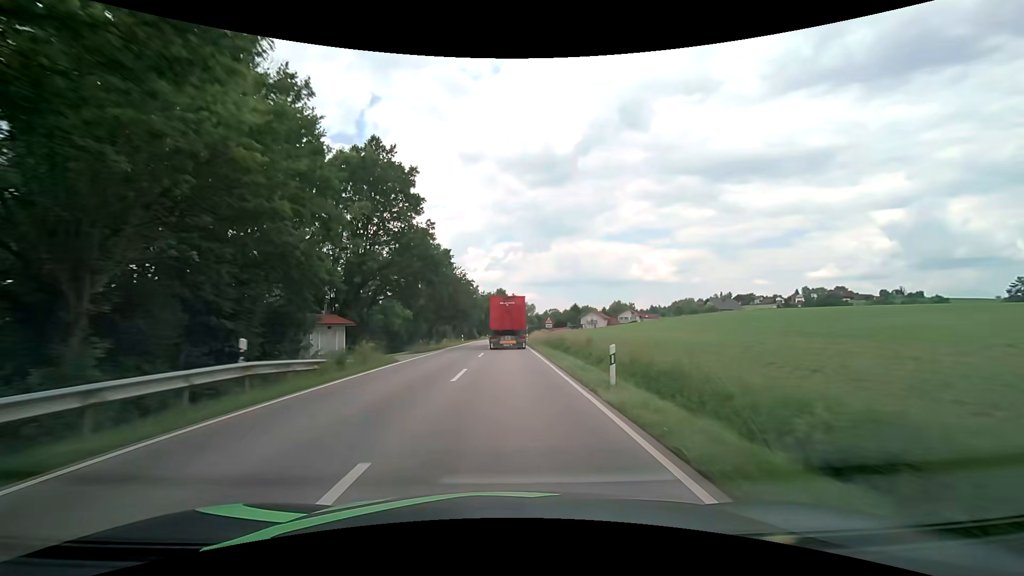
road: secondary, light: Day
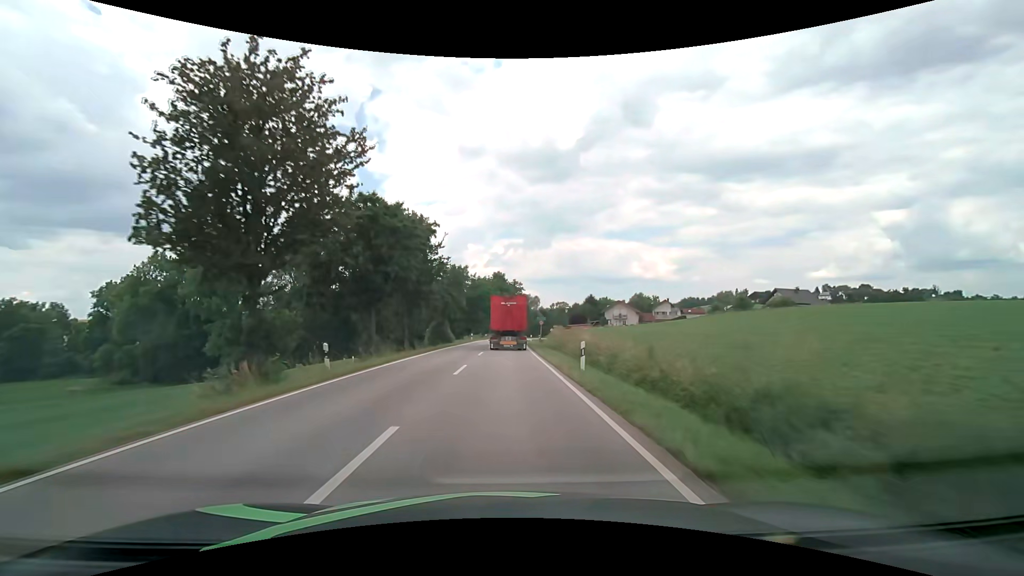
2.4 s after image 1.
(0.0, +46.1) m; 0°
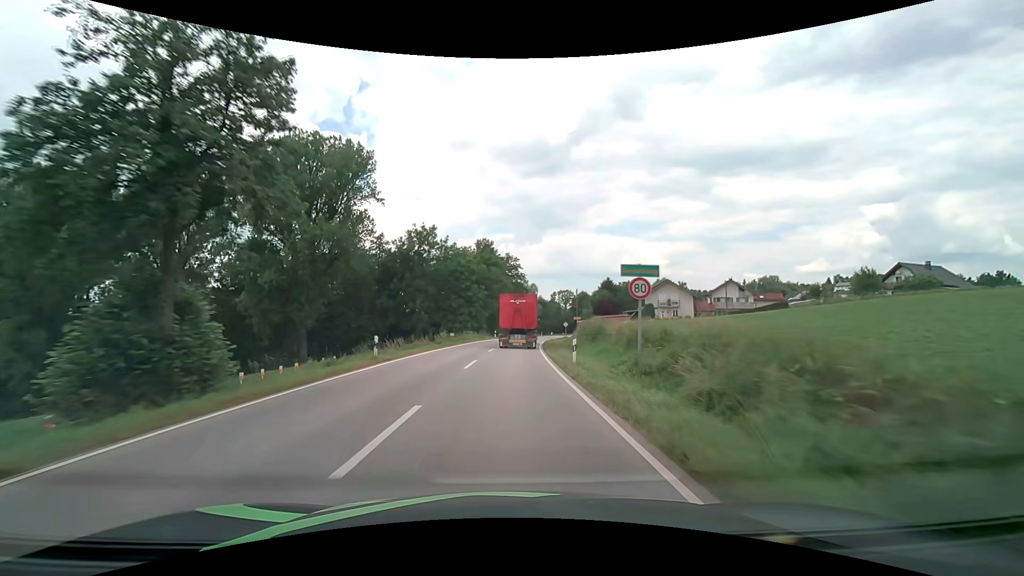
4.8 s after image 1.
(+0.1, +46.4) m; +1°
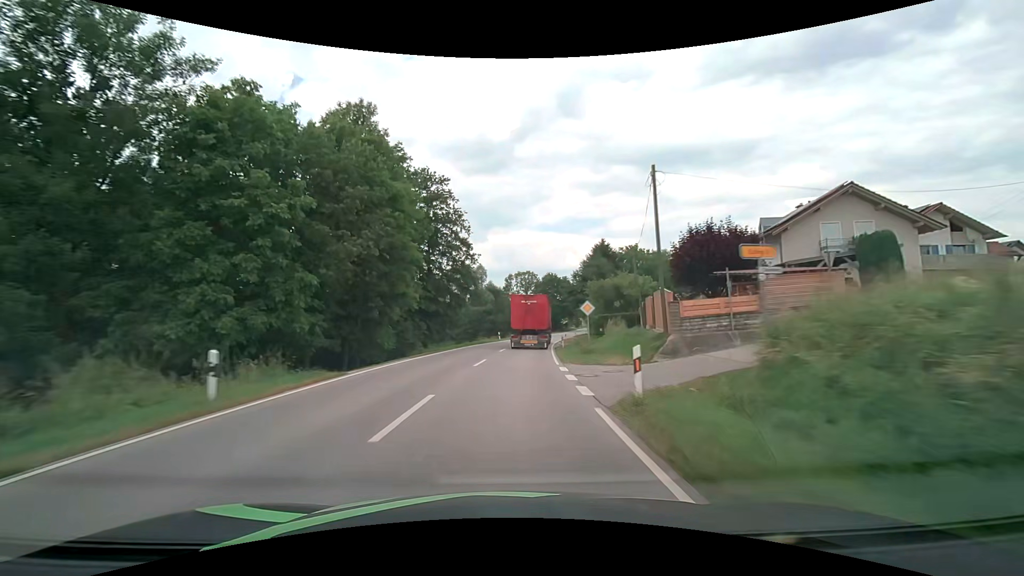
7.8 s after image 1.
(+2.5, +58.3) m; +6°
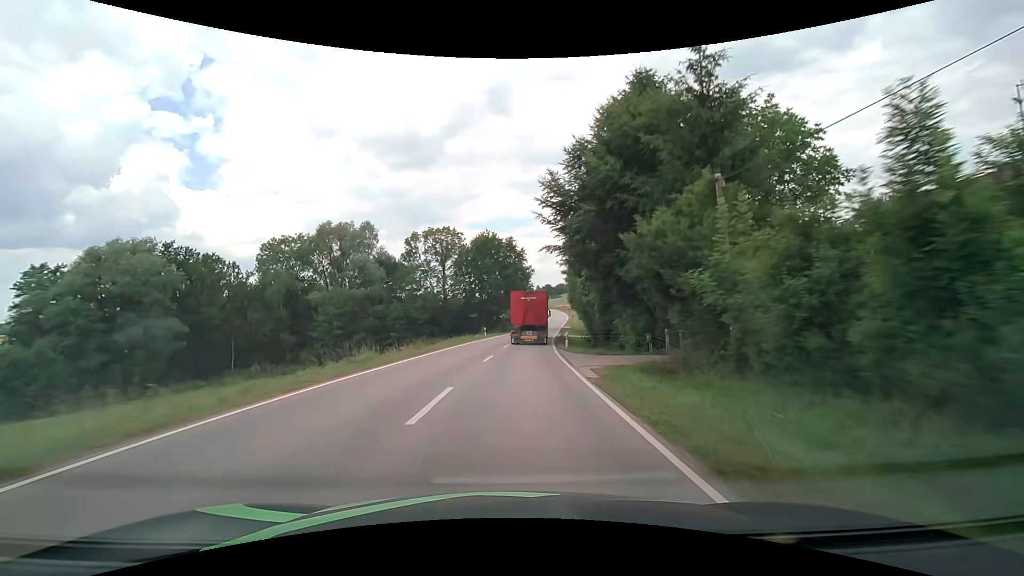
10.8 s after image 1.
(+4.1, +58.7) m; +9°
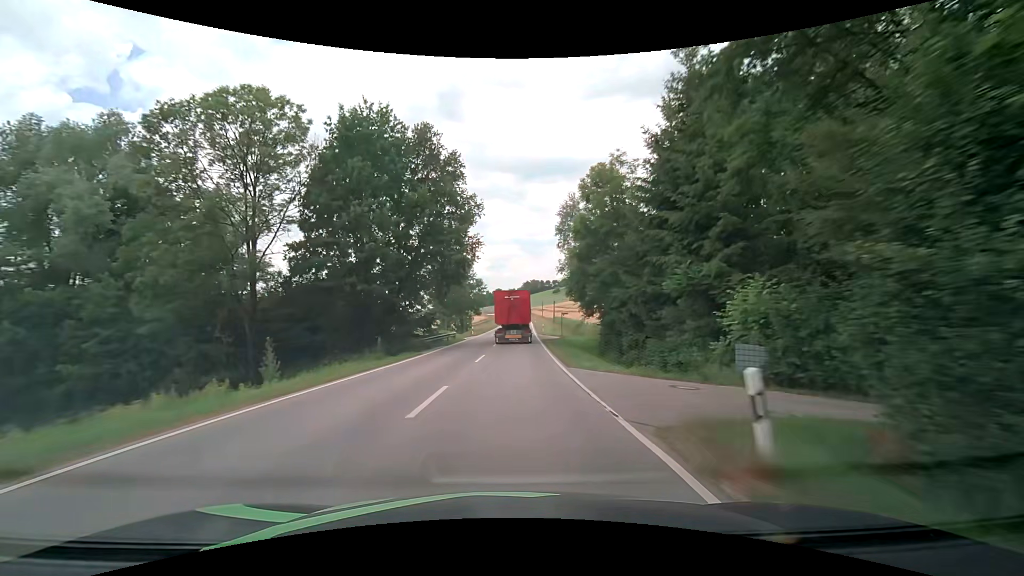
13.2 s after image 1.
(+2.2, +47.2) m; +5°
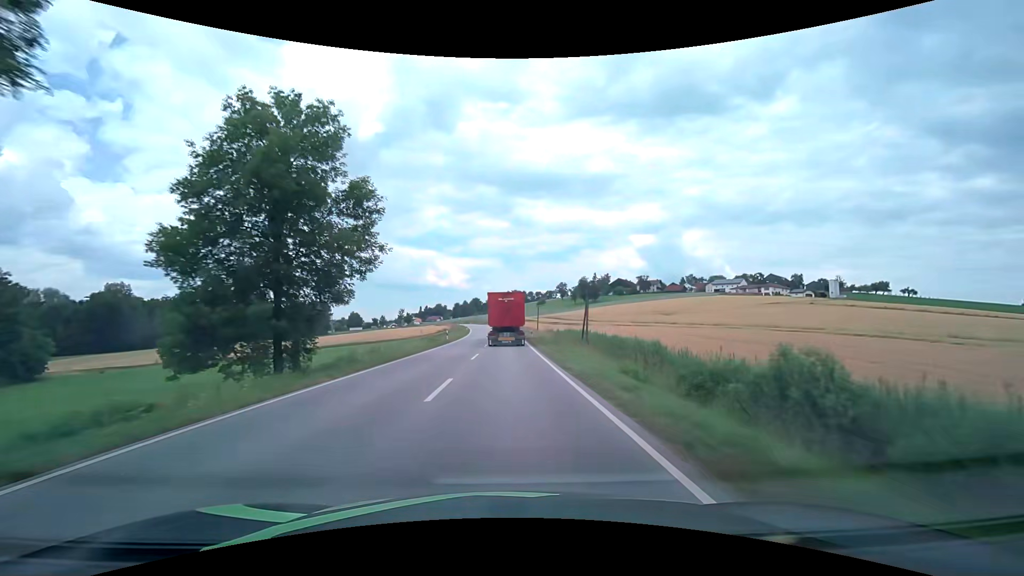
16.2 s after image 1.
(+1.5, +58.2) m; +2°
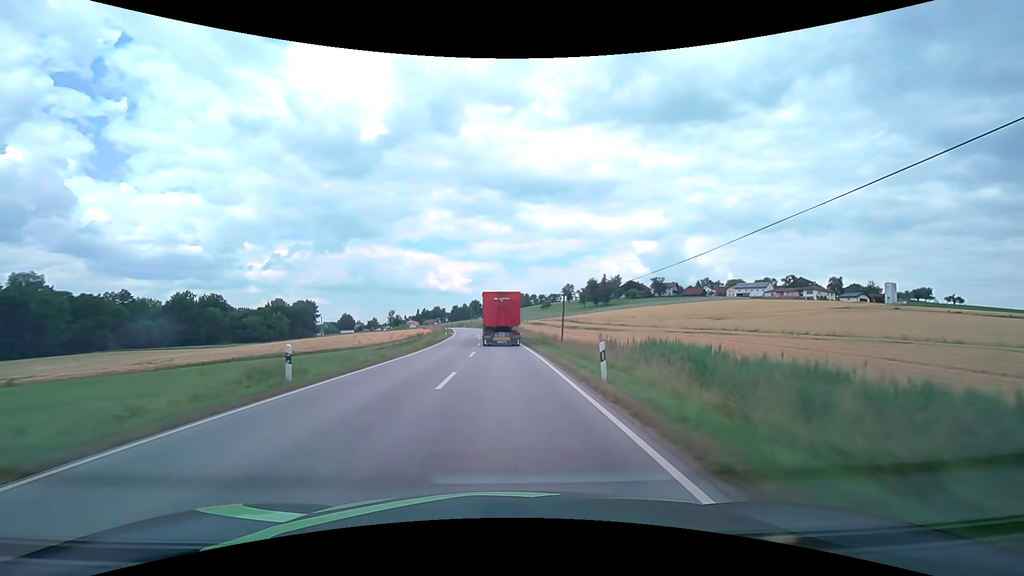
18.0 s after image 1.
(0.0, +34.0) m; 0°
(0, +10) (0, +20) (0, +30) (-1, +40) (-1, +50) (-2, +60) (-2, +70) (-3, +80) (-4, +90) (-5, +100) m
